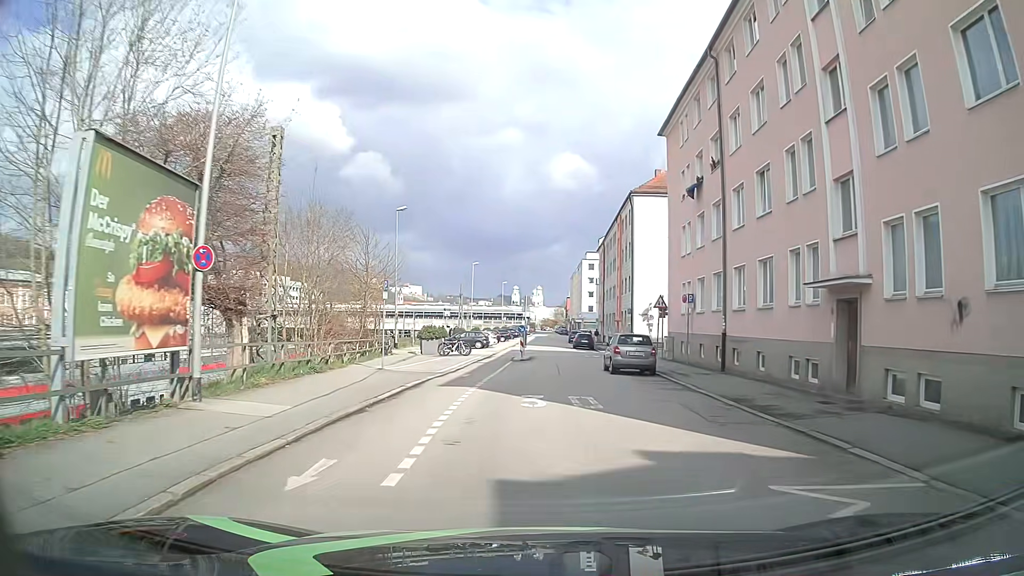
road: residential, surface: asphalt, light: Day
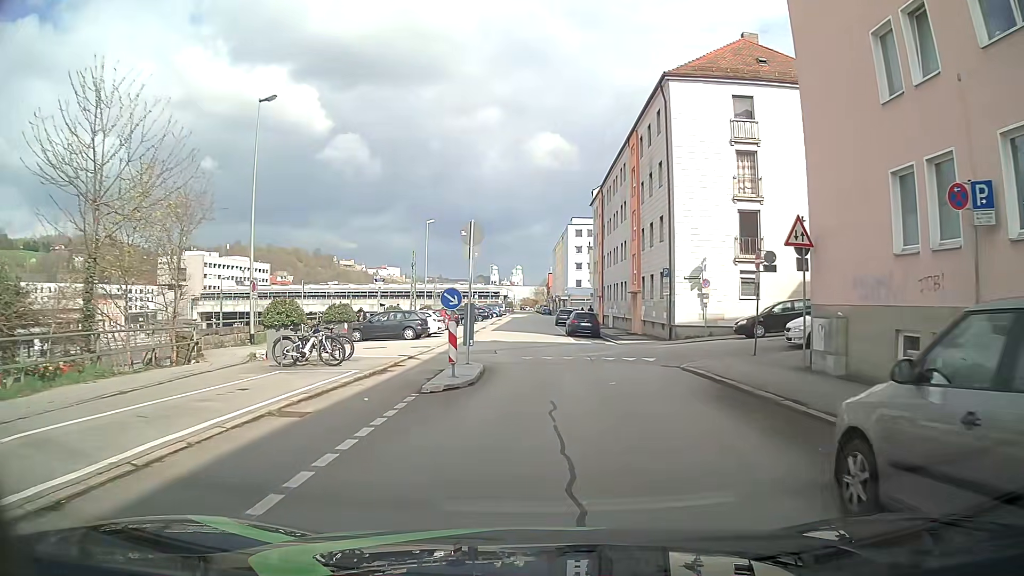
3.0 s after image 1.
(+0.1, +22.2) m; +1°
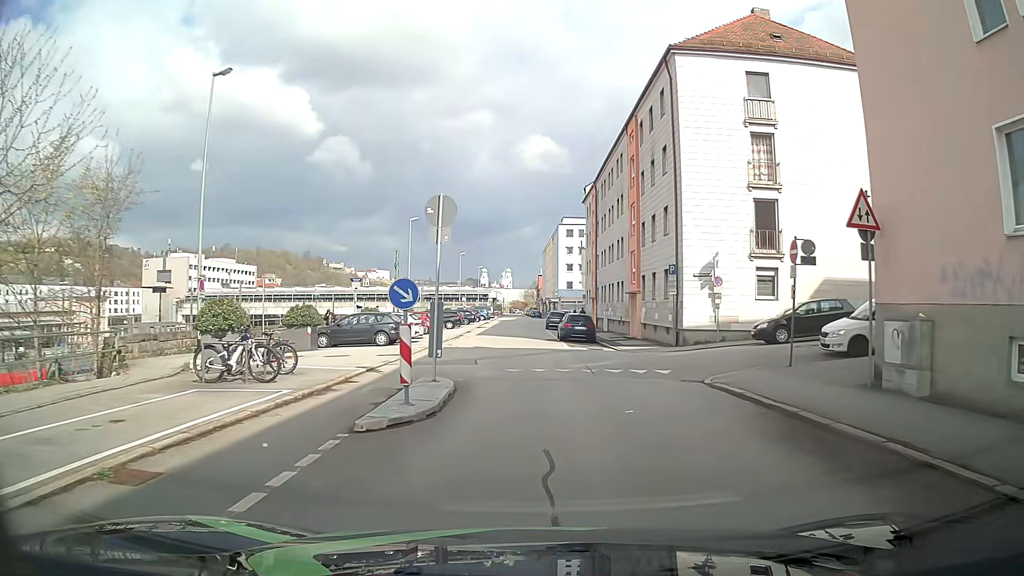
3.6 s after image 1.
(0.0, +3.6) m; +1°
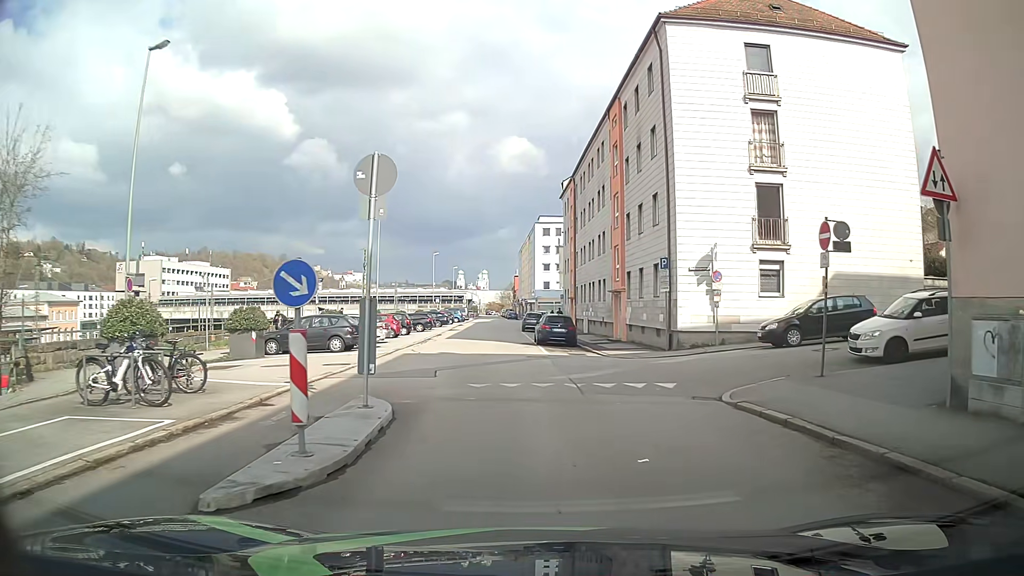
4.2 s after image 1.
(0.0, +3.2) m; +1°
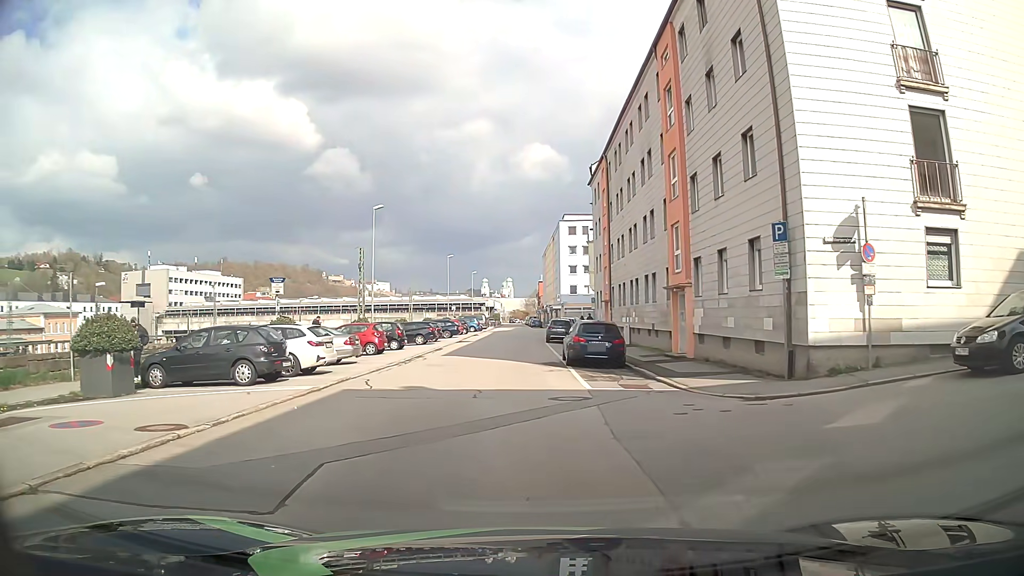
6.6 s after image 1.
(+0.1, +9.9) m; -3°
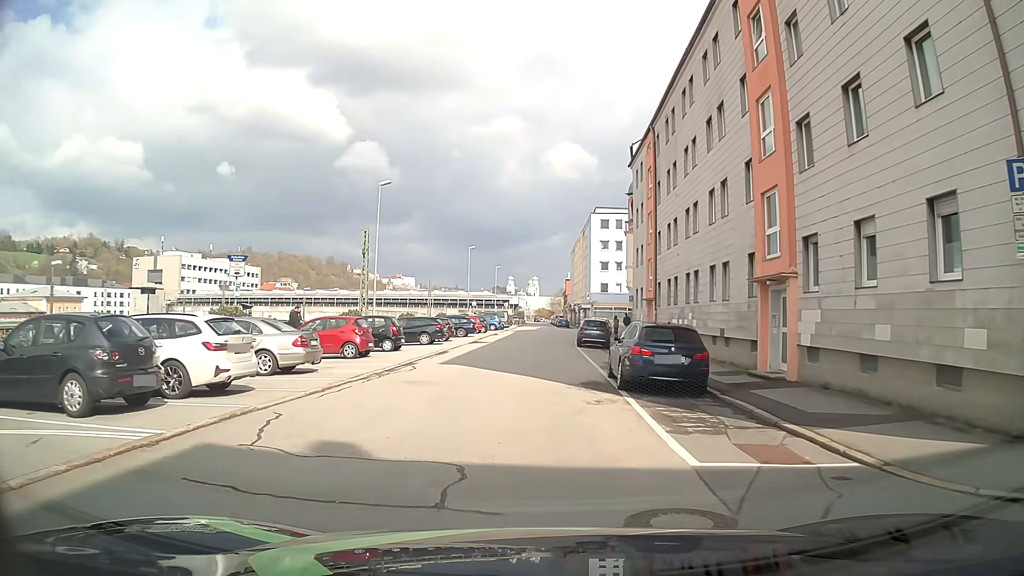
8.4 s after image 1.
(0.0, +7.6) m; -1°
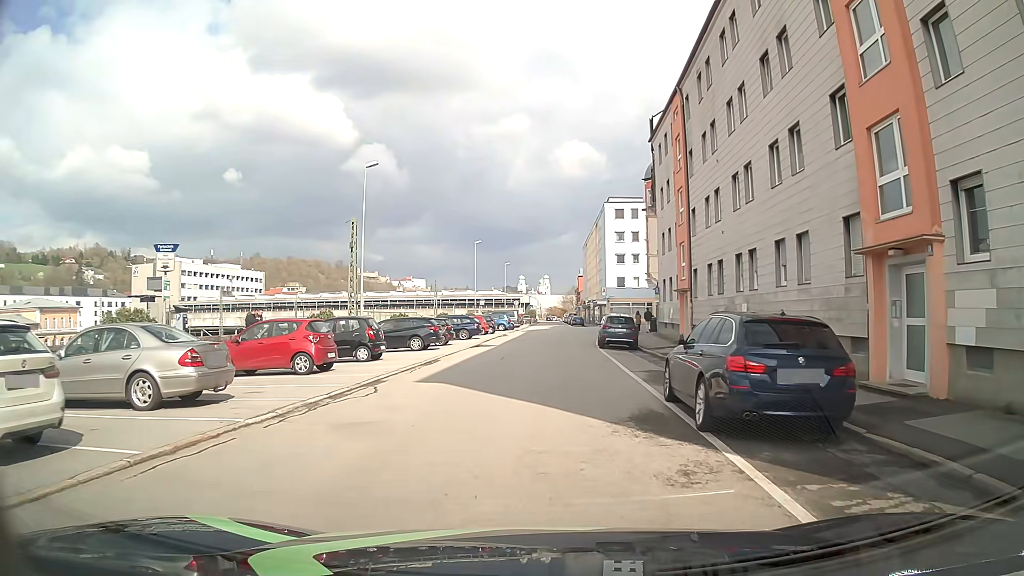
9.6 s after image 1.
(0.0, +6.1) m; 0°
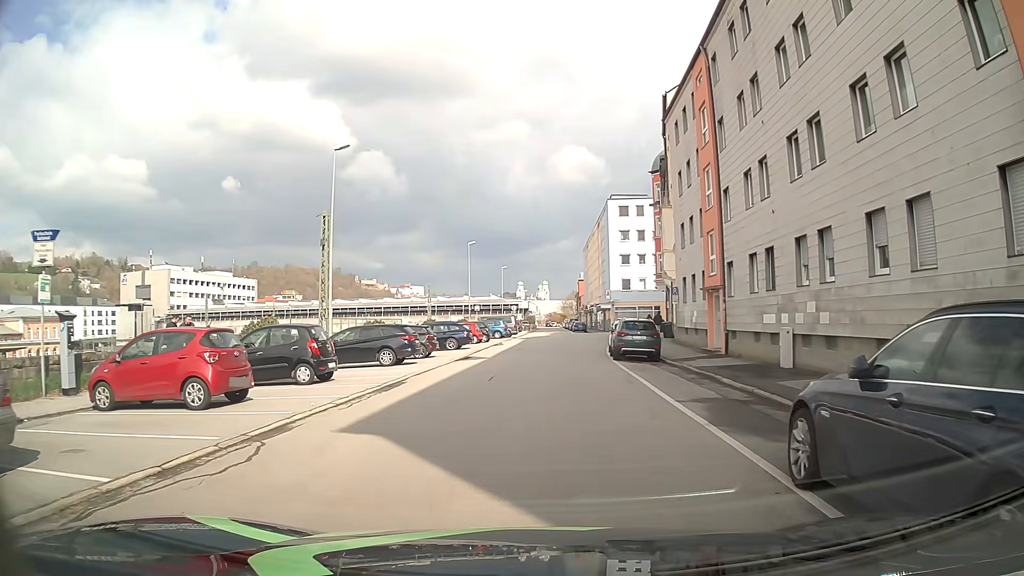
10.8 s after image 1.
(-0.1, +5.8) m; -1°
